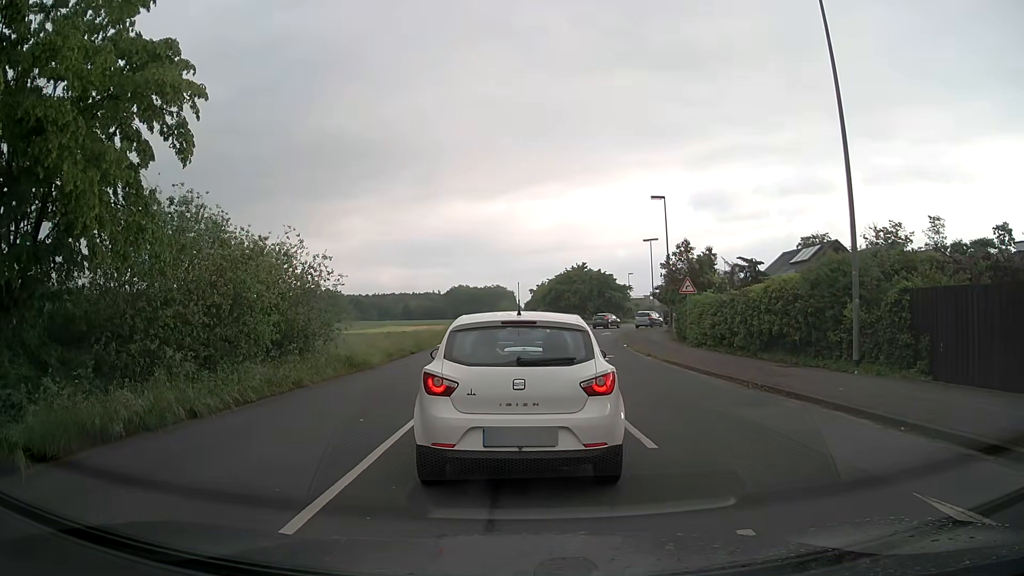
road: unclassified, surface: asphalt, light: Day
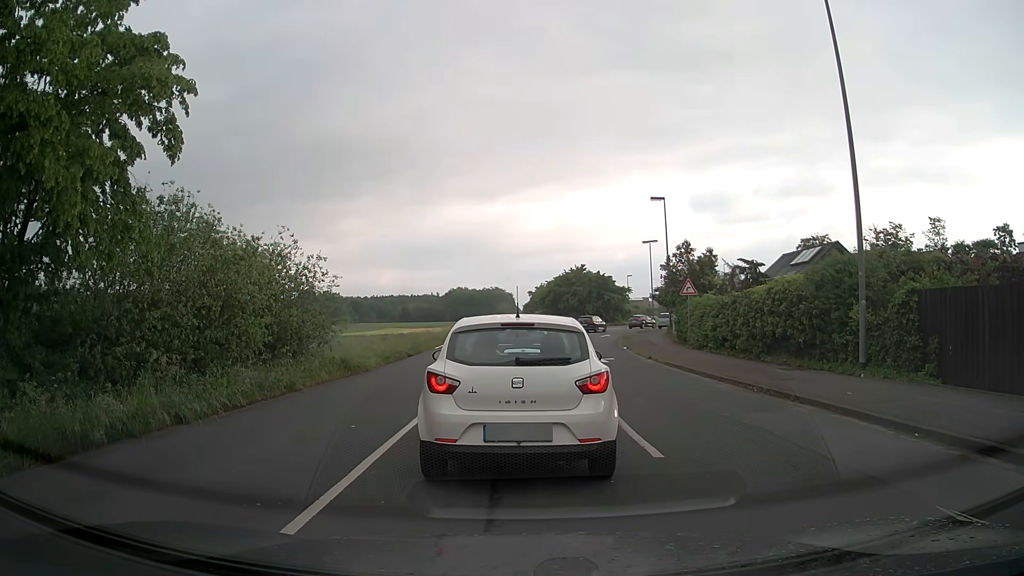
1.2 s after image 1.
(0.0, +0.4) m; 0°
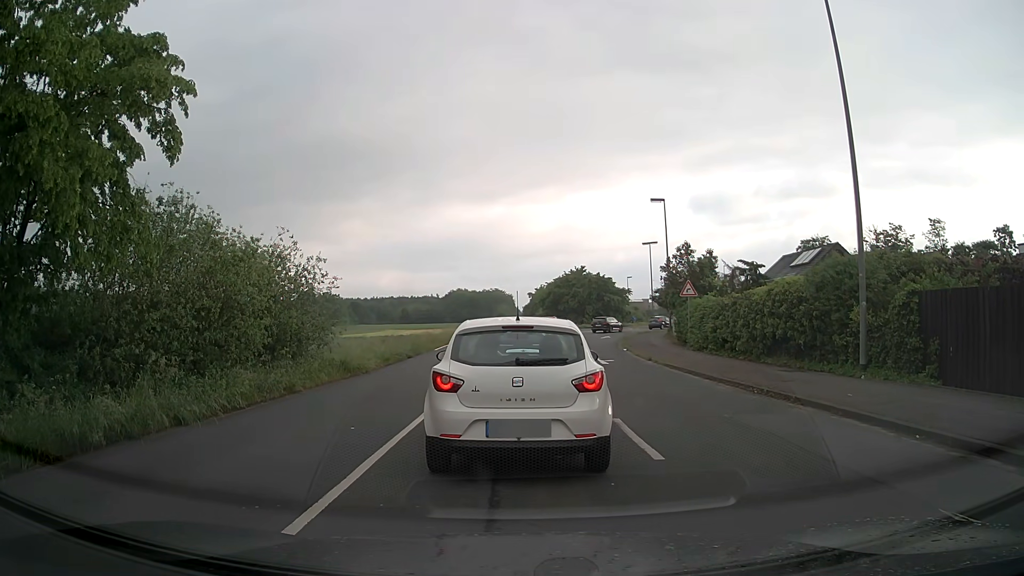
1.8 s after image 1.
(0.0, 0.0) m; 0°
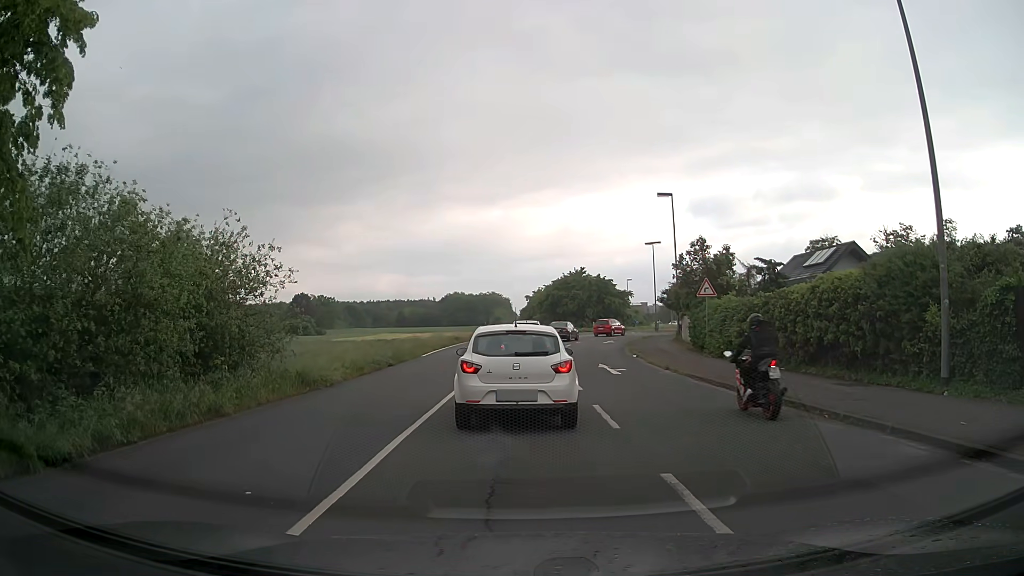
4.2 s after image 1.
(+0.1, +4.0) m; +3°
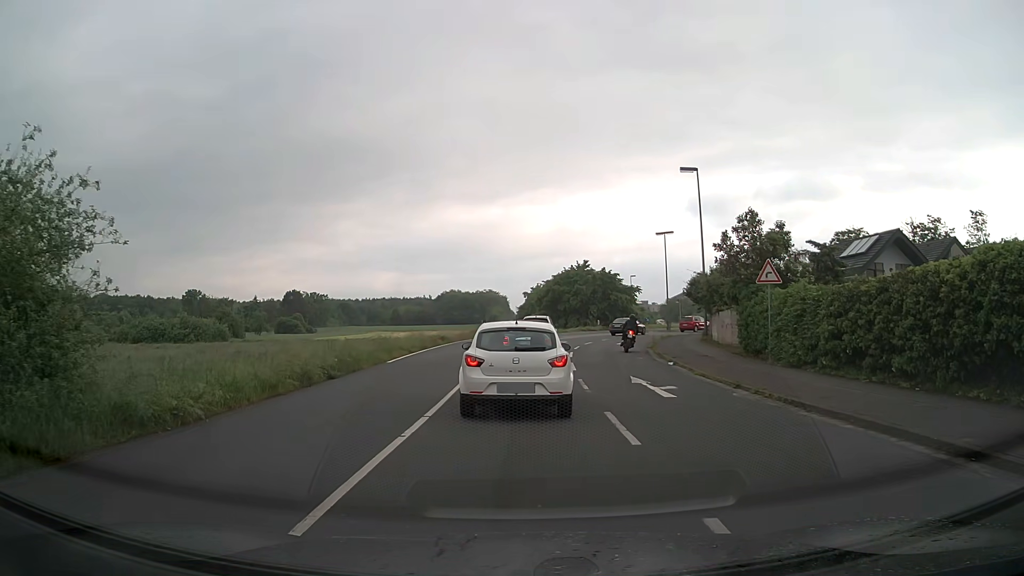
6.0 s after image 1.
(-0.2, +7.9) m; -1°
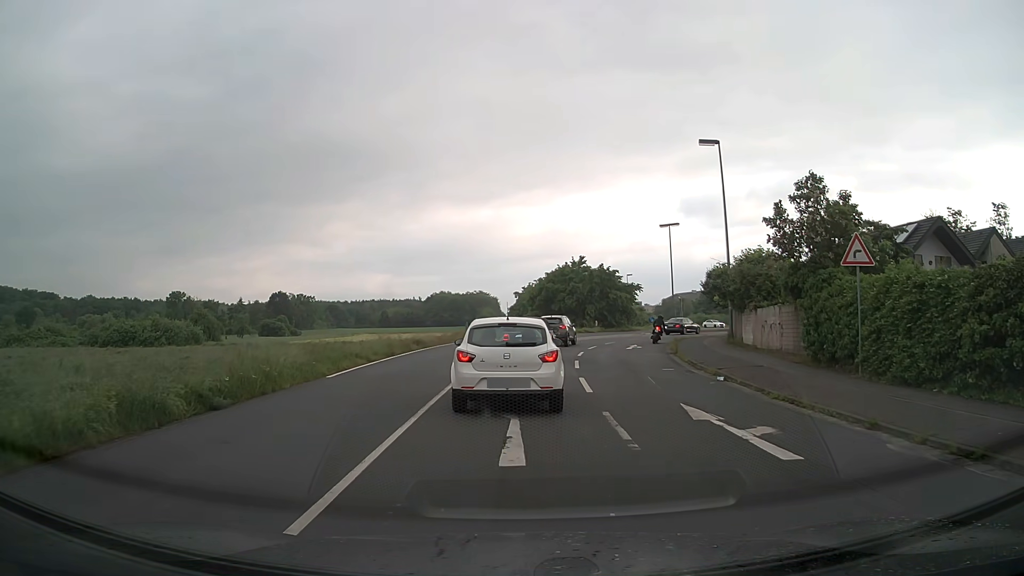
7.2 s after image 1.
(0.0, +6.7) m; 0°
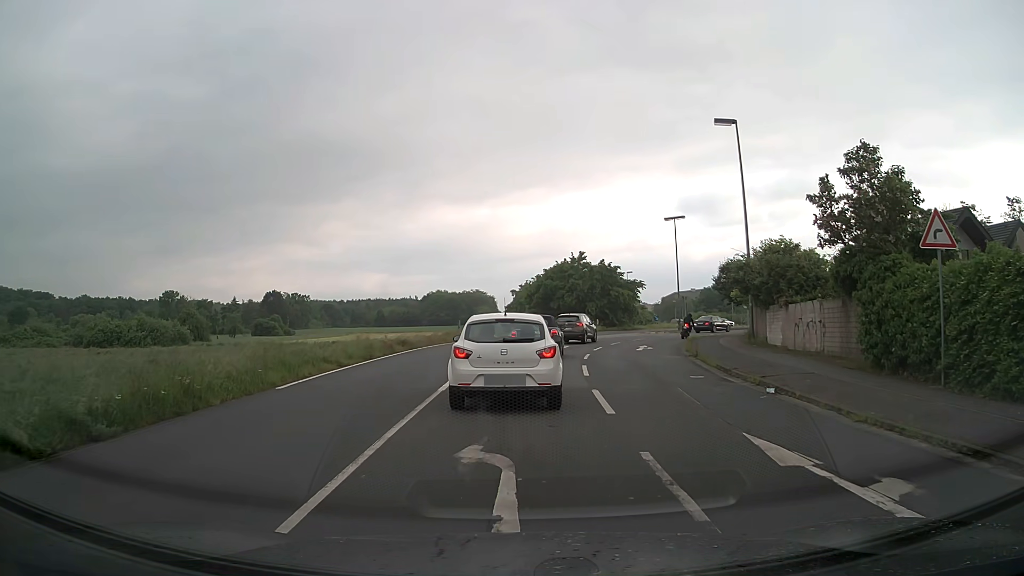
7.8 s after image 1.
(0.0, +3.5) m; 0°
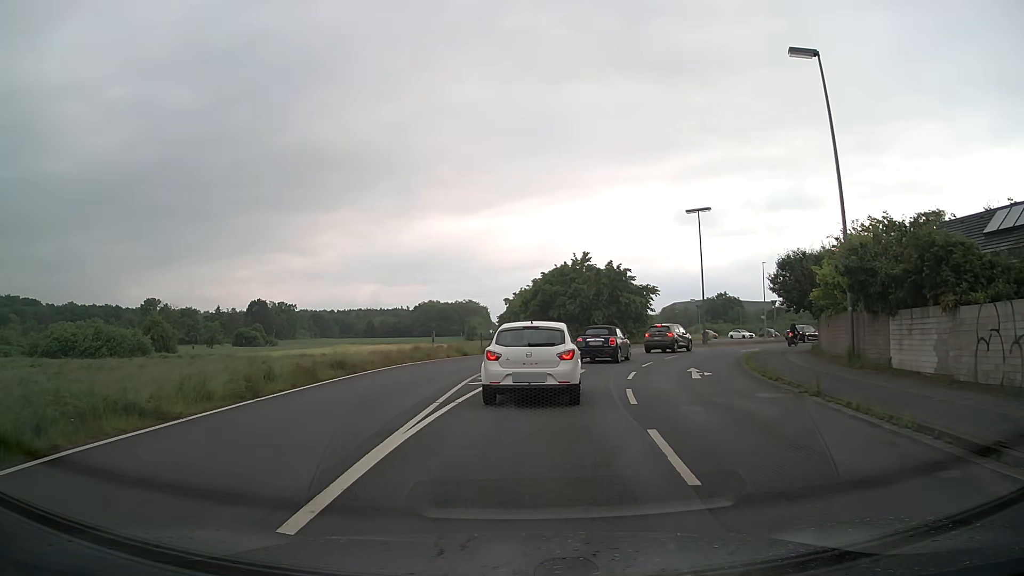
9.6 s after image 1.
(+0.1, +10.2) m; +1°
(0, +10) (+1, +20) (+4, +30) (+8, +39) (+14, +47) (+22, +53) (+30, +59) (+39, +64) (+46, +70) (+49, +79) m
